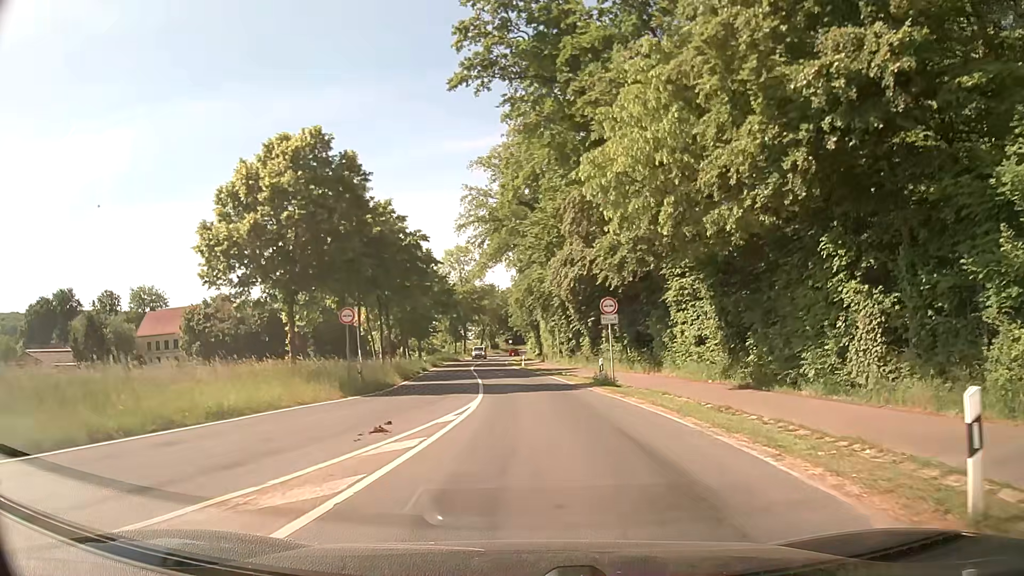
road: secondary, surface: asphalt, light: Day
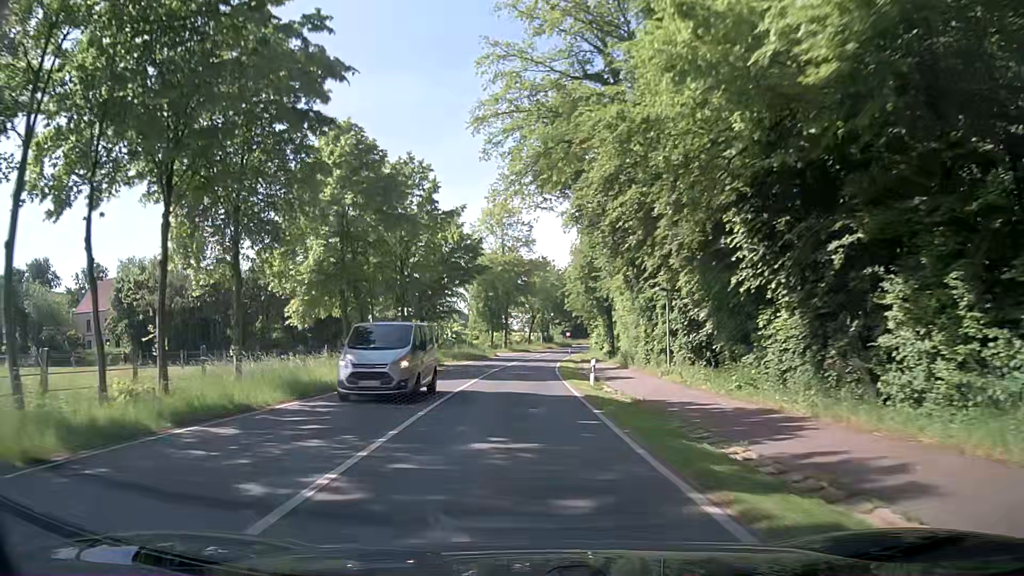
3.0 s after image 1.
(-0.4, +34.6) m; -5°
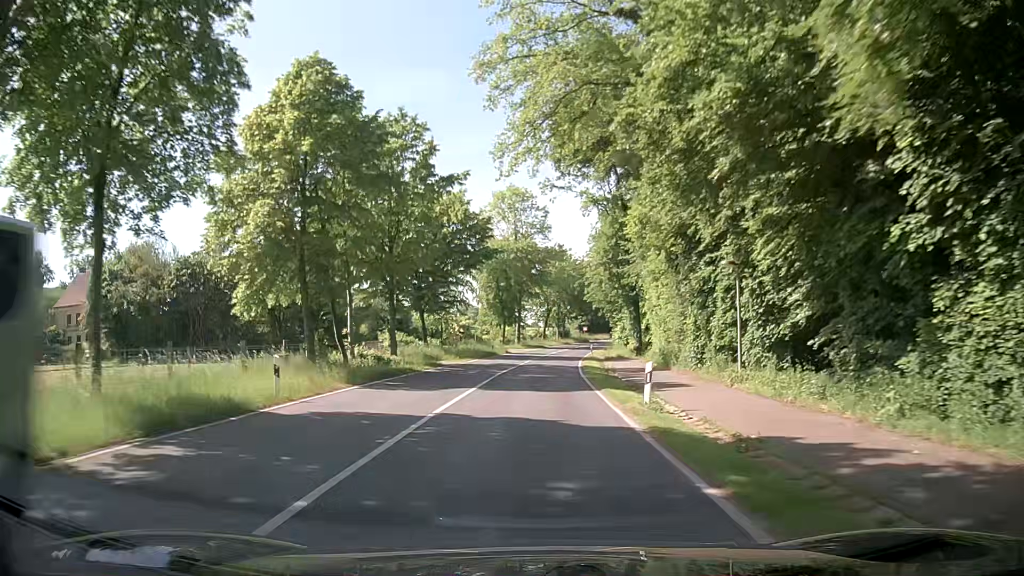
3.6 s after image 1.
(-0.1, +8.1) m; -2°
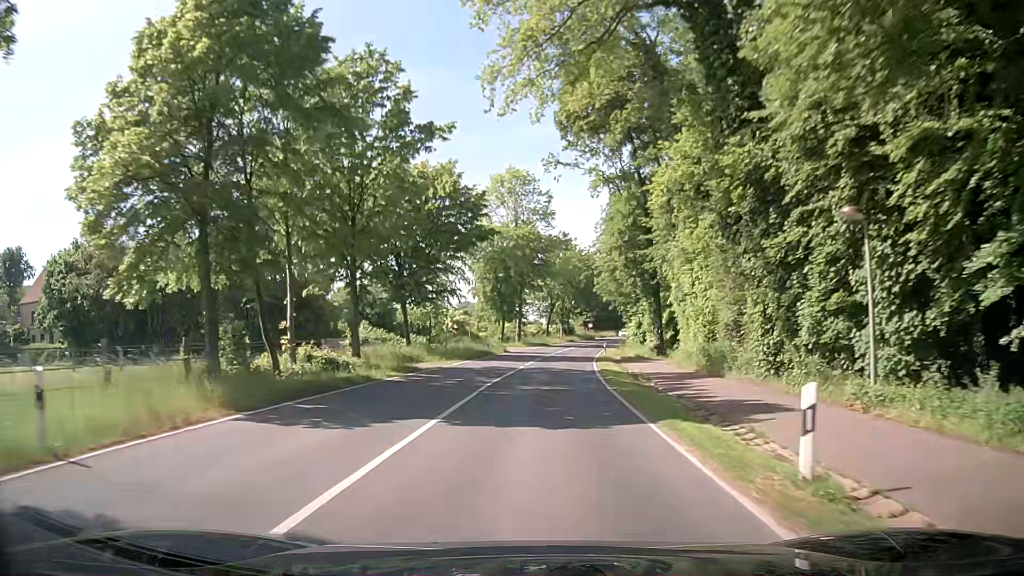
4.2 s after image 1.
(+0.1, +8.5) m; 0°
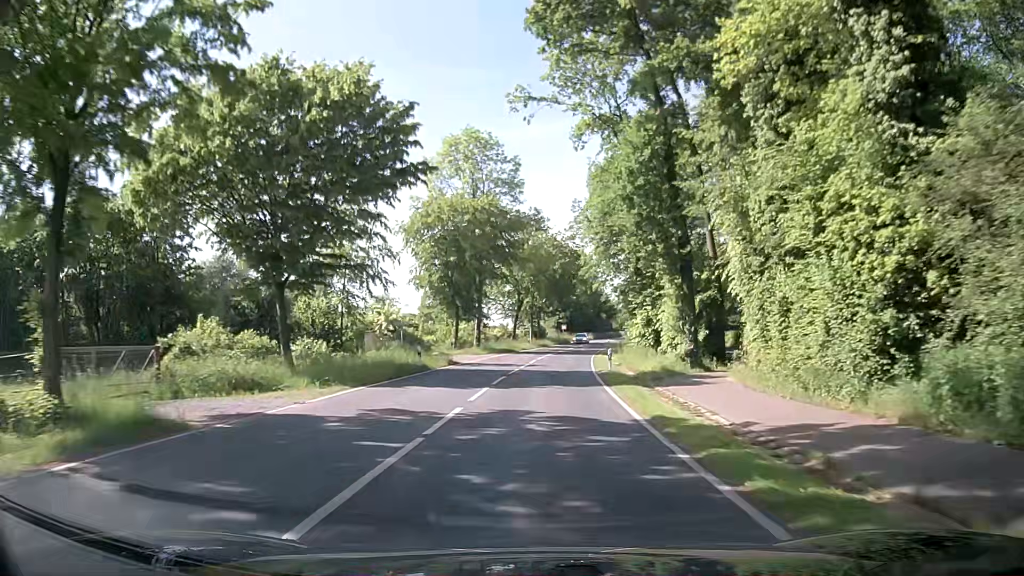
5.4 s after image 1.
(+0.3, +18.0) m; +2°
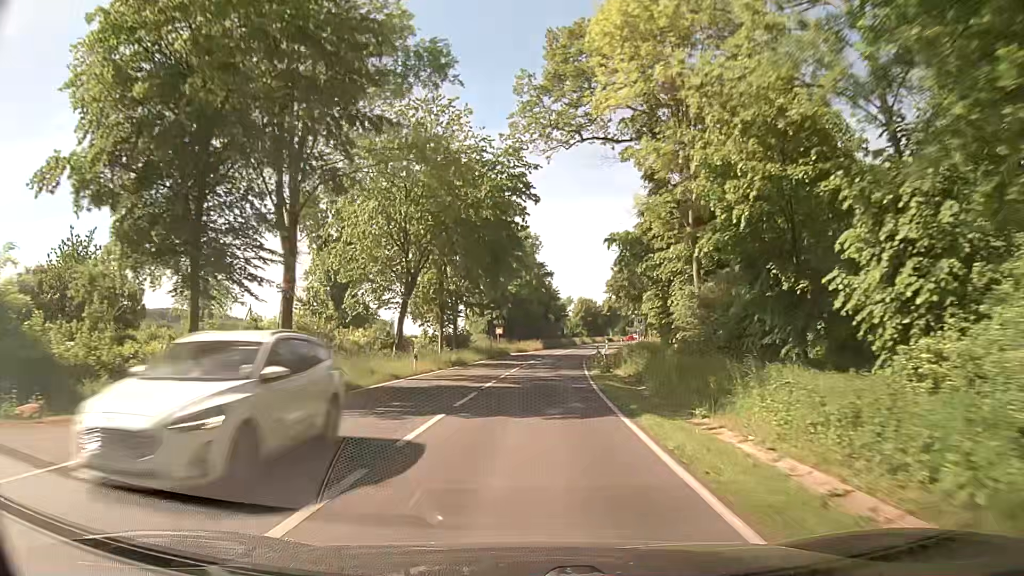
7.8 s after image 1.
(+2.0, +39.6) m; +5°
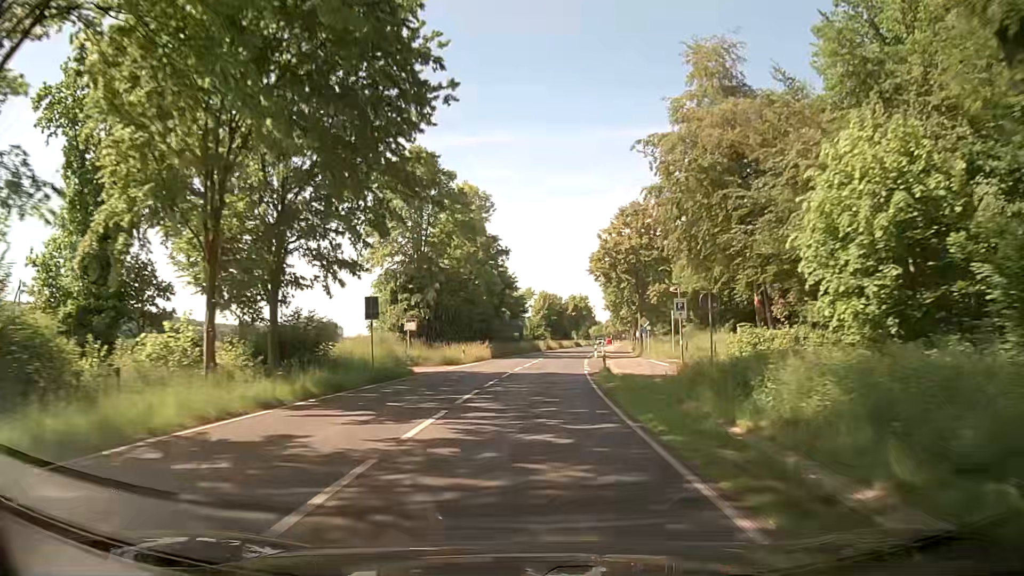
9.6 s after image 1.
(+1.2, +32.8) m; +4°
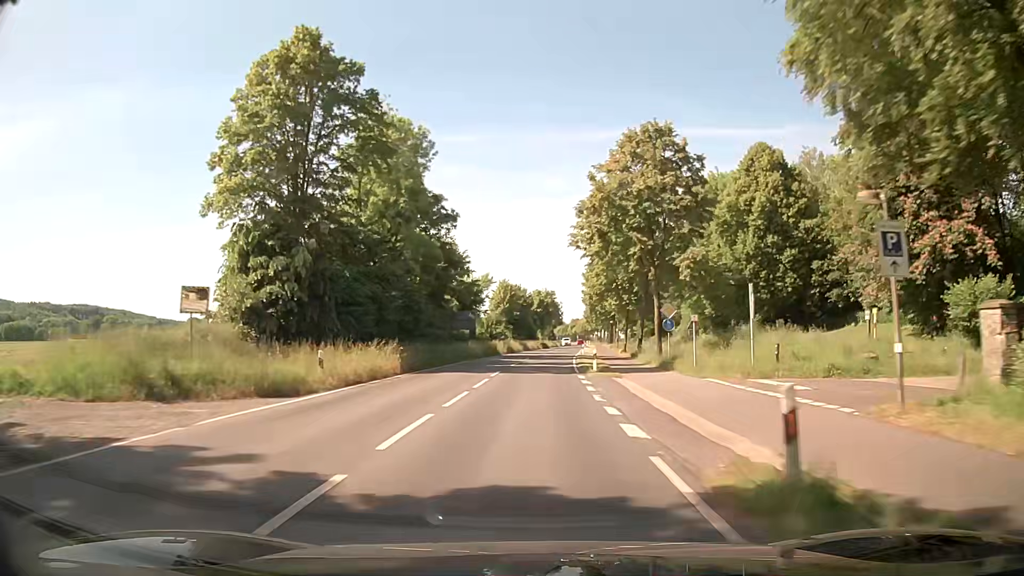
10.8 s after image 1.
(+0.6, +23.2) m; +3°
(0, +10) (0, +20) (+1, +30) (+1, +40) (+2, +50) (+3, +60) (+4, +70) (+5, +80) (+5, +90) (+6, +100) m
